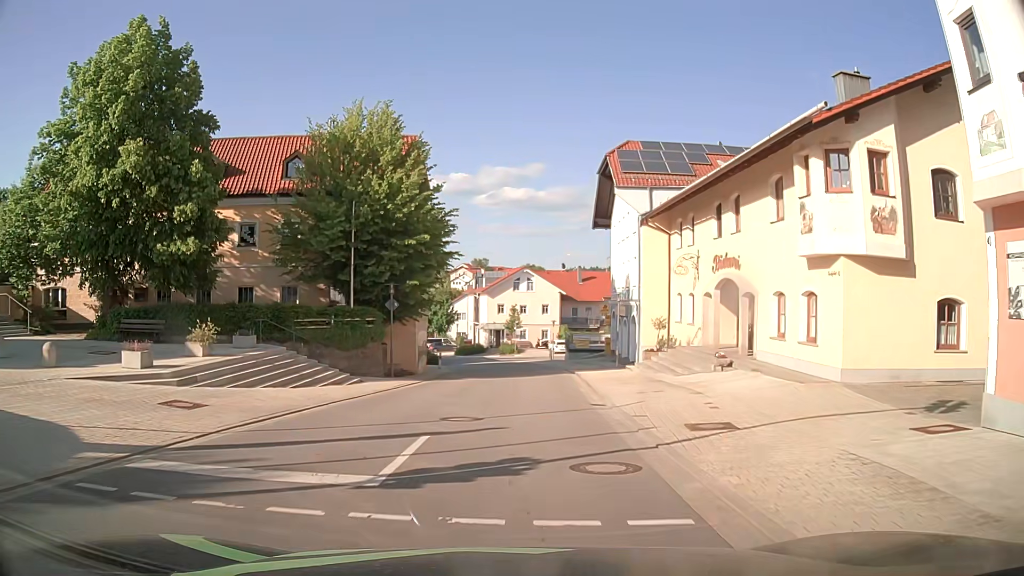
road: tertiary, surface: asphalt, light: Day
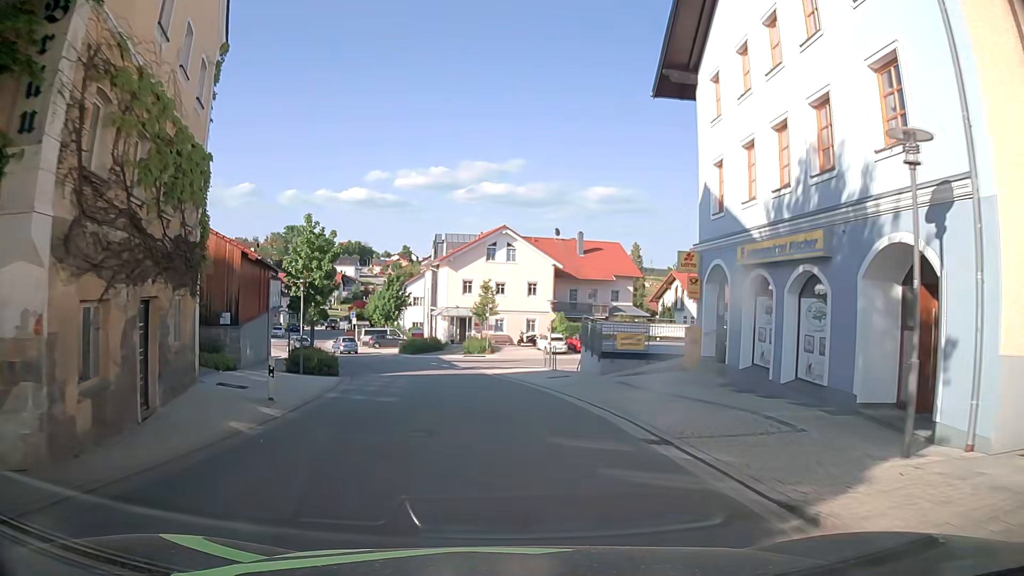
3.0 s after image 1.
(+0.8, +26.3) m; +2°
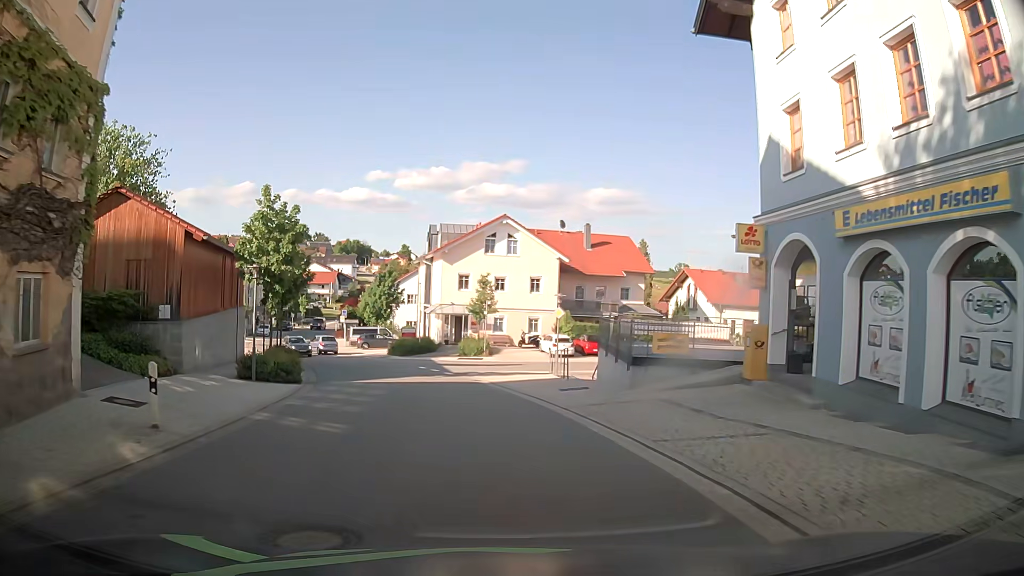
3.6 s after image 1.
(0.0, +5.3) m; 0°
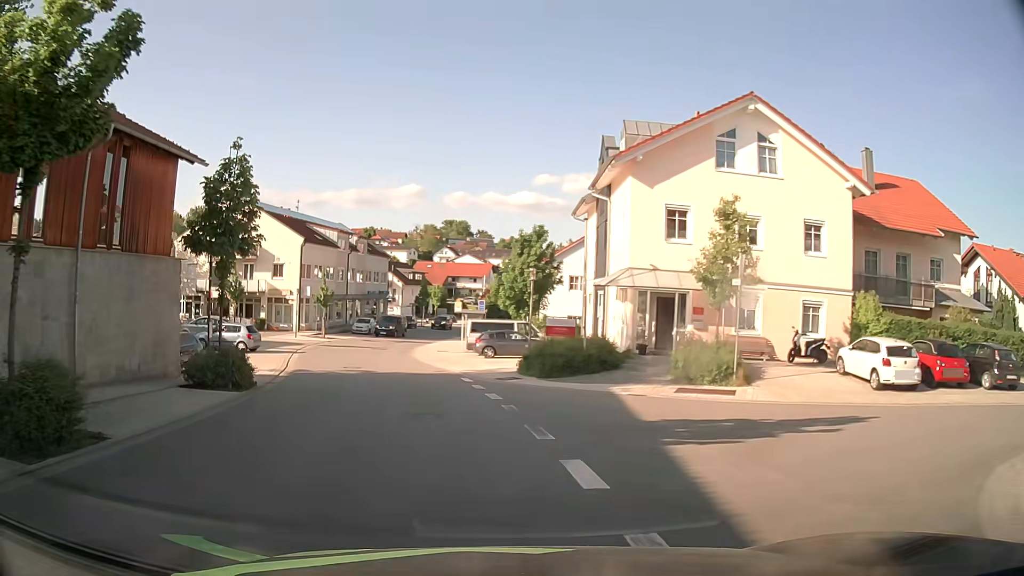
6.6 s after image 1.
(-2.7, +26.8) m; -14°
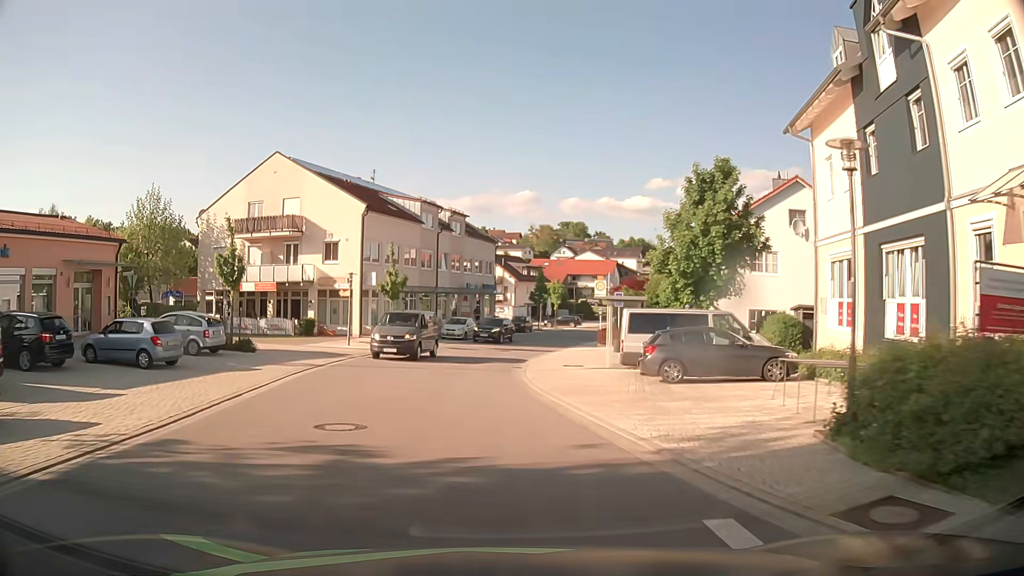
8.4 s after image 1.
(-1.9, +17.5) m; -11°
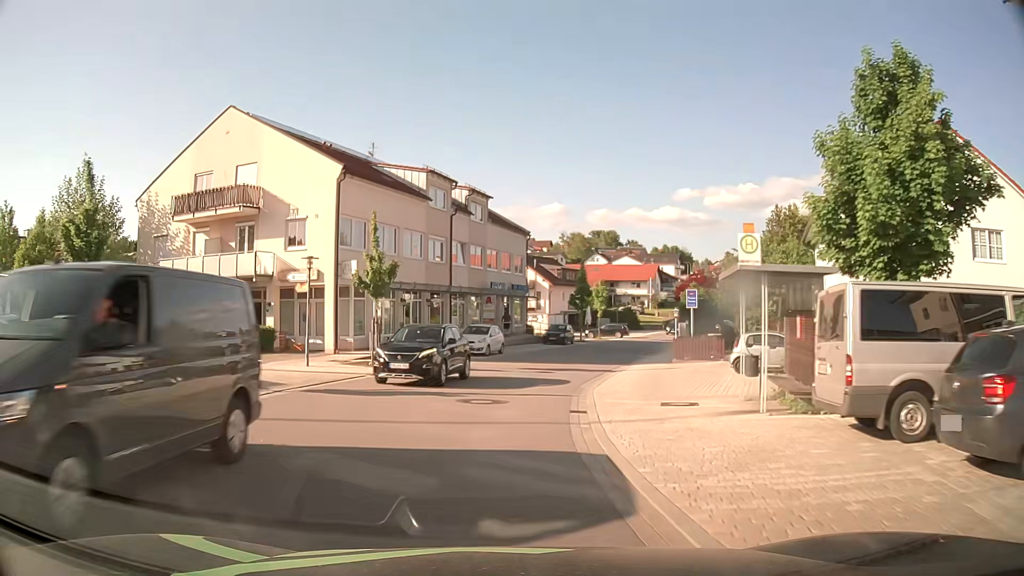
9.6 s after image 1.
(-0.2, +12.4) m; -3°
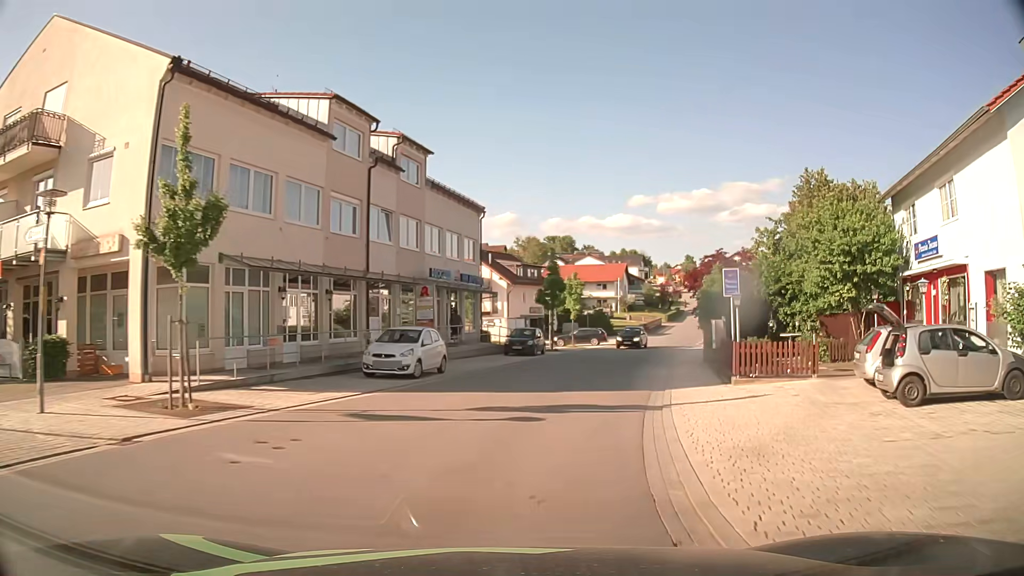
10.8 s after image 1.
(+0.3, +13.1) m; +3°
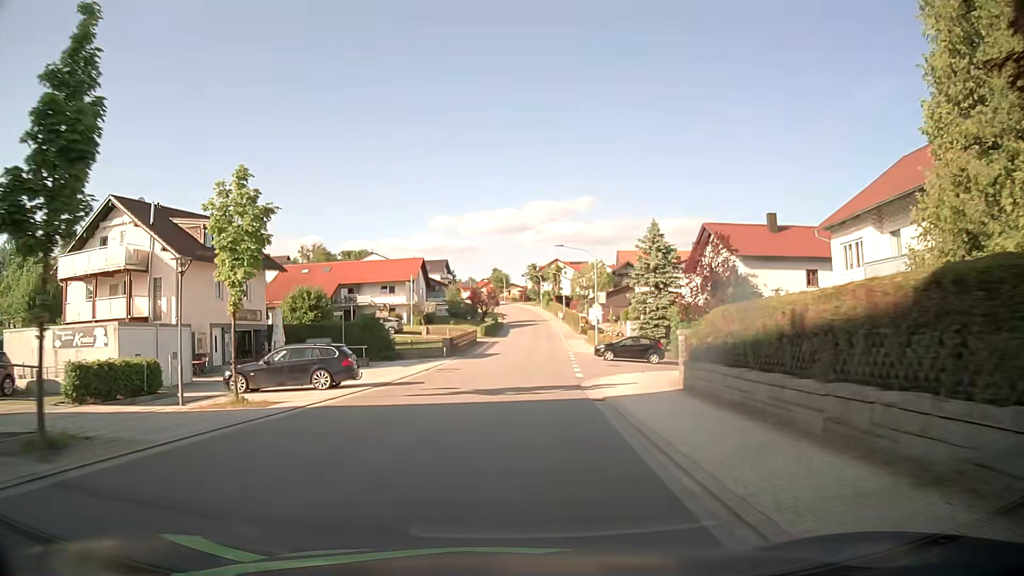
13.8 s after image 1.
(+6.5, +33.7) m; +17°
(0, +10) (0, +20) (+1, +30) (+1, +40) (+2, +50) (+3, +60) (+3, +70) (+4, +80) (+4, +90) (+4, +100) m
